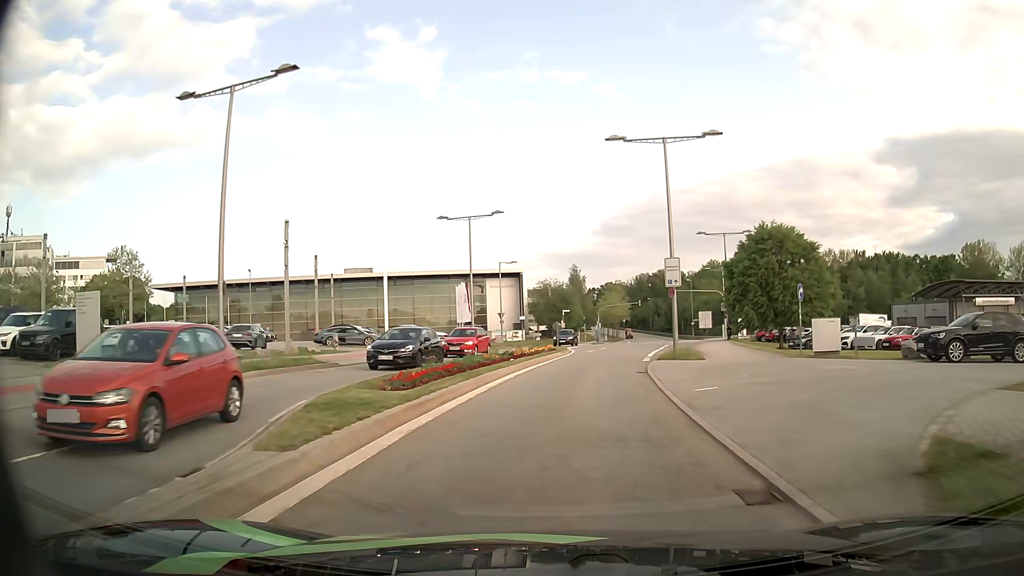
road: secondary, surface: asphalt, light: Day
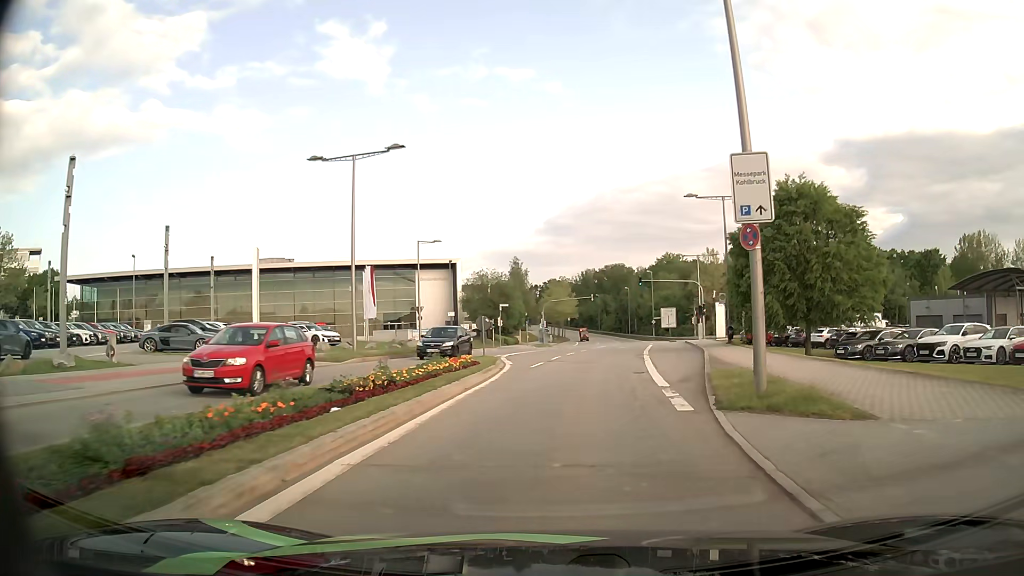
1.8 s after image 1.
(+0.5, +16.8) m; +4°
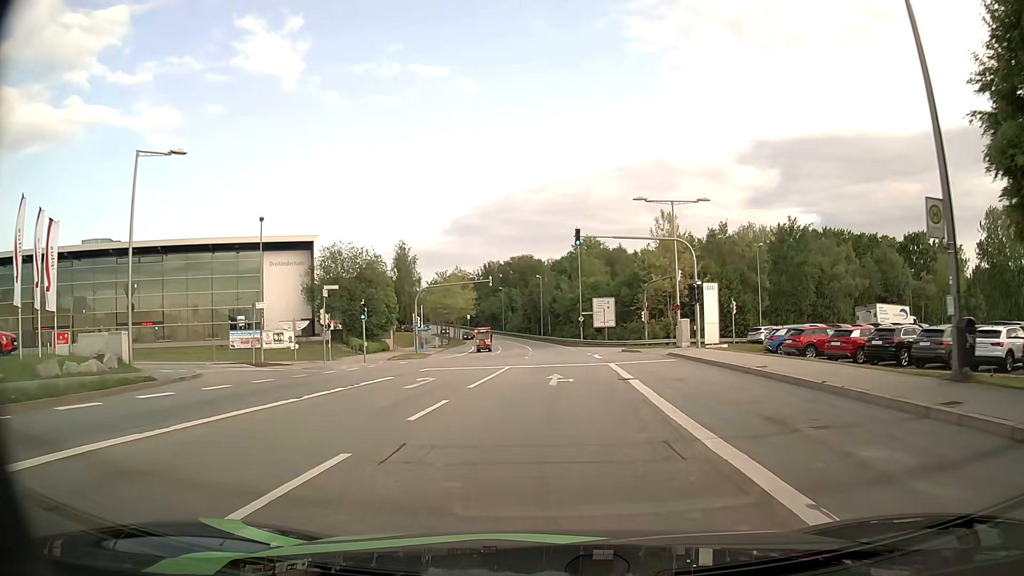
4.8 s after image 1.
(+2.4, +31.4) m; +8°
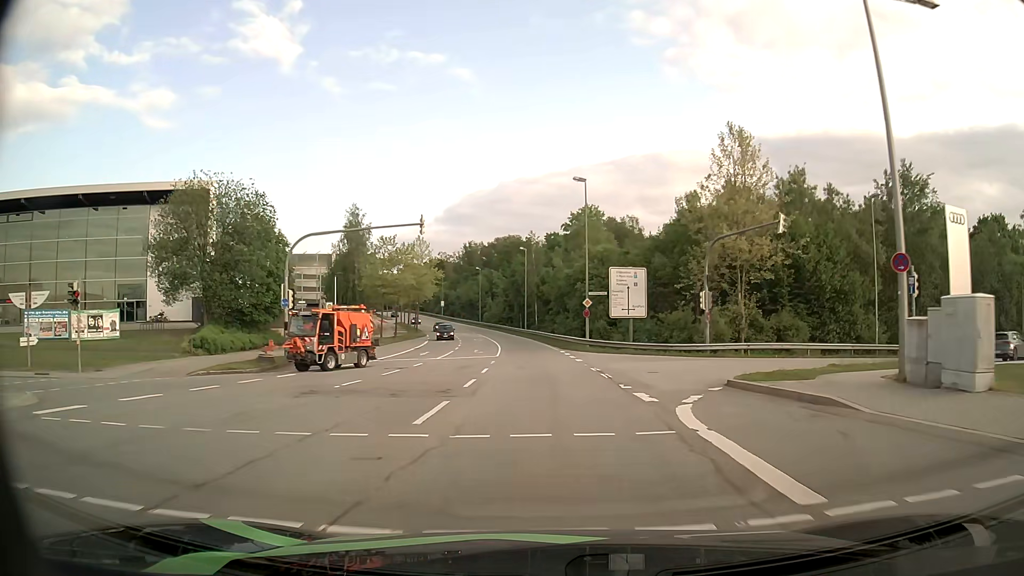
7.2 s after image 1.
(+0.5, +28.2) m; +1°
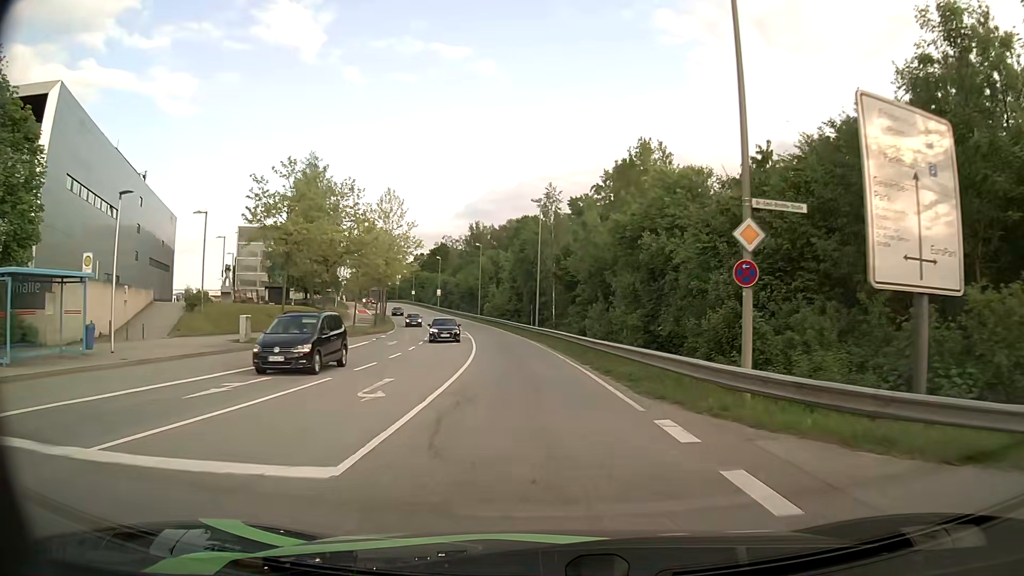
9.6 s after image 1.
(-0.6, +29.0) m; -2°
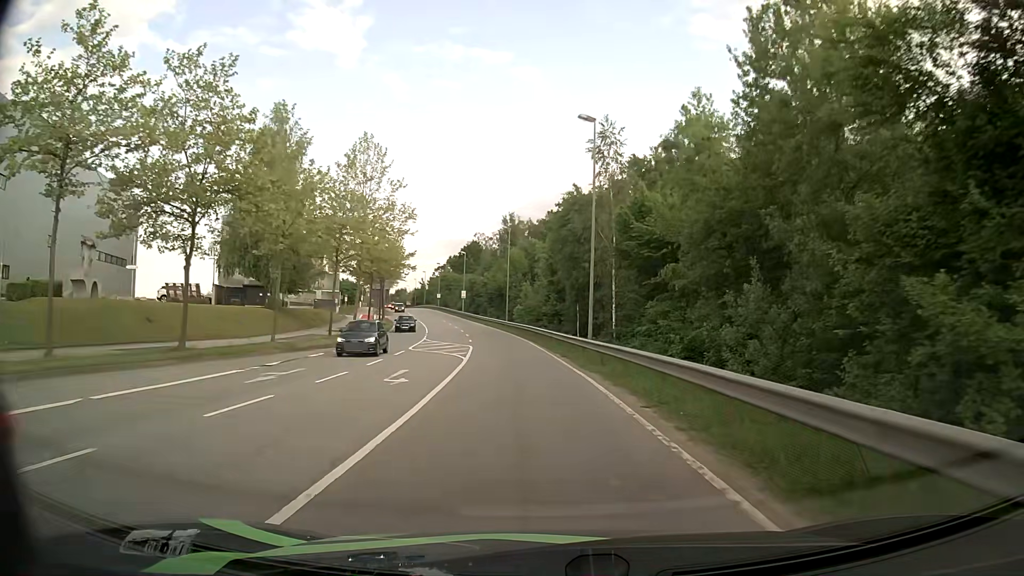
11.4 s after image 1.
(-0.7, +22.4) m; -3°
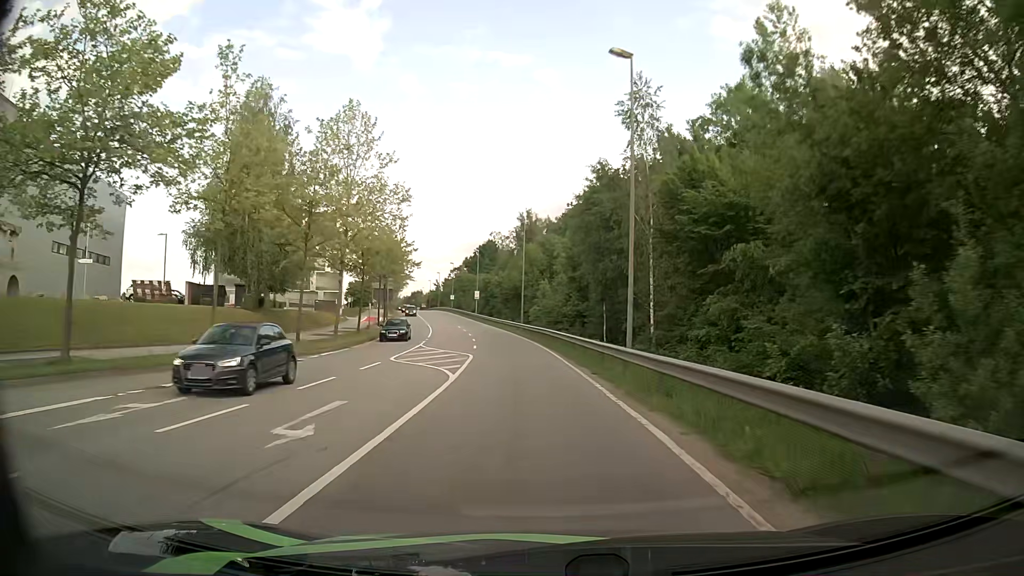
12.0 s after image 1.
(-0.1, +7.7) m; -1°
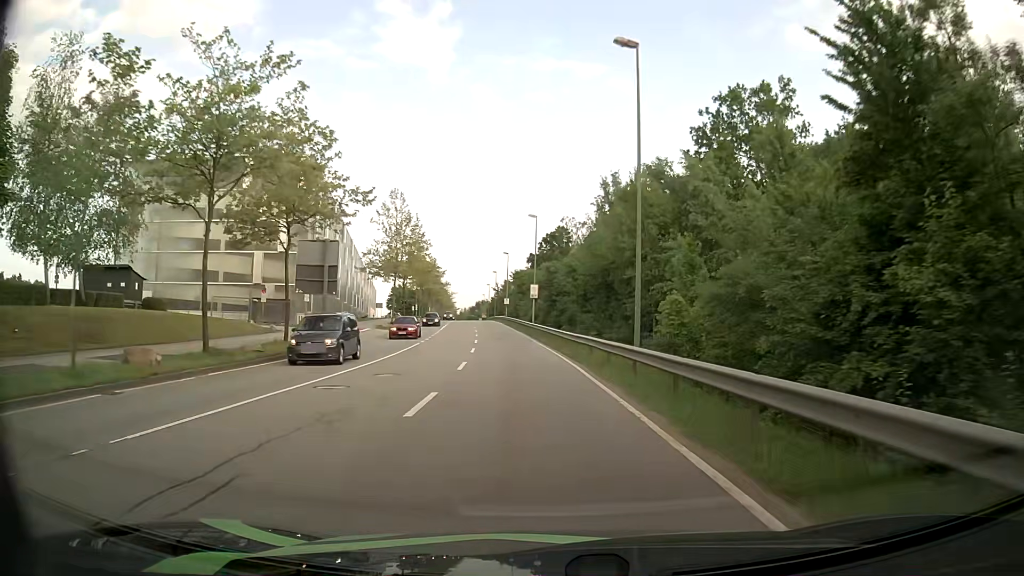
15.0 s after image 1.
(-2.8, +41.2) m; -7°
(0, +10) (-1, +20) (-1, +30) (-2, +40) (-3, +50) (-5, +60) (-6, +70) (-7, +80) (-8, +90) (-9, +99) m
